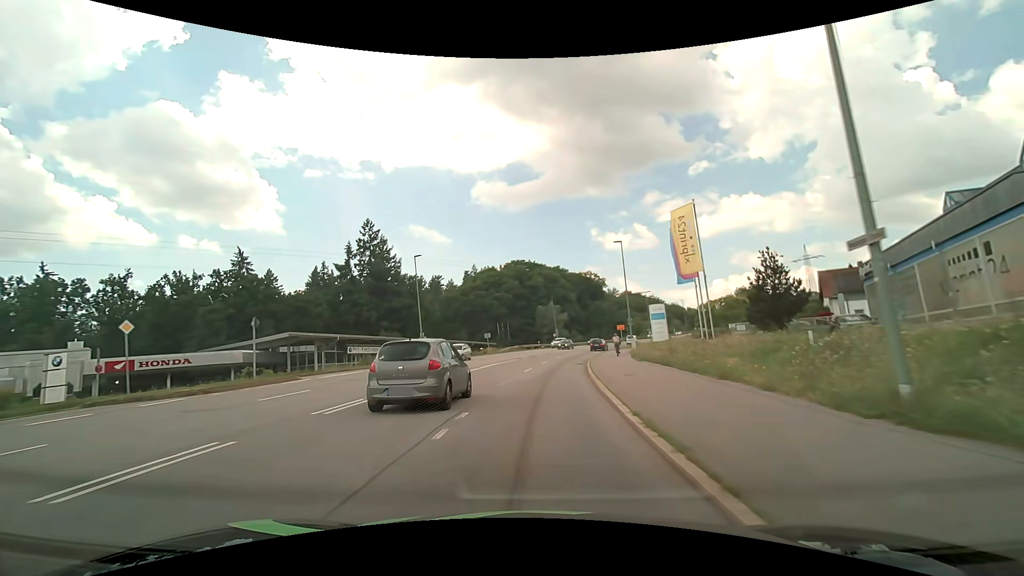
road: secondary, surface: asphalt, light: Day
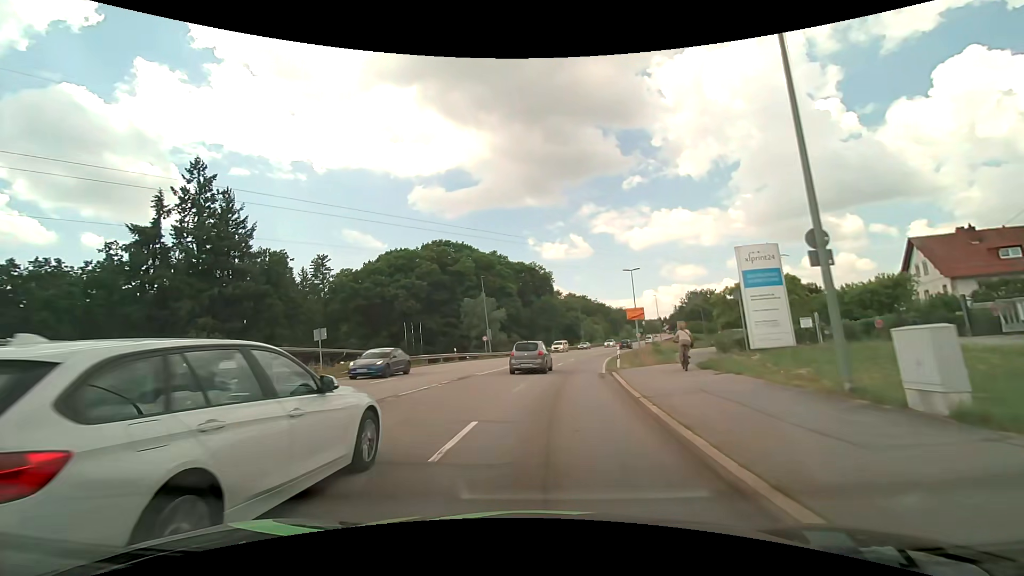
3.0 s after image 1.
(+2.2, +36.9) m; +7°
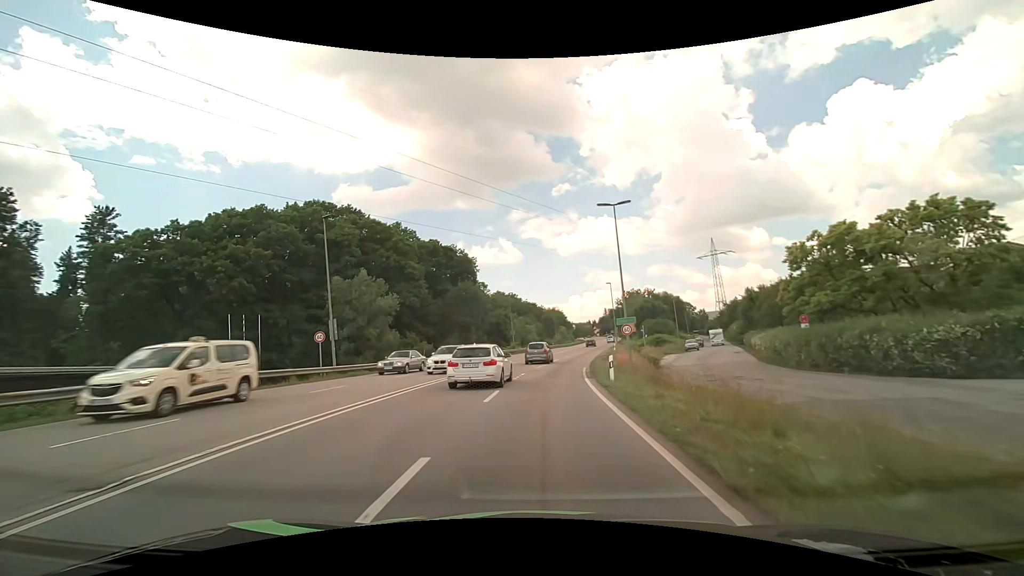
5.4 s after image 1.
(+2.3, +29.3) m; +8°
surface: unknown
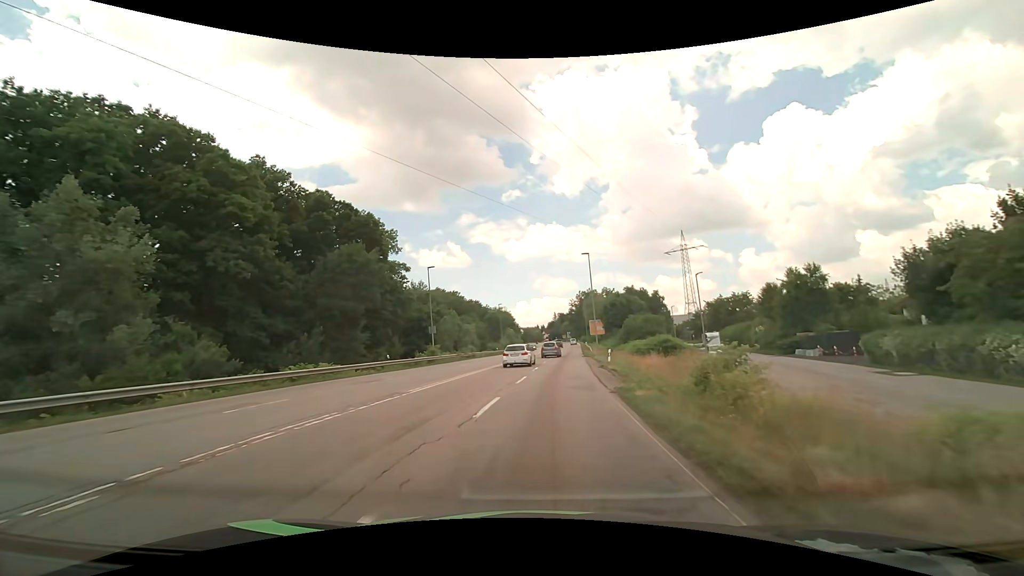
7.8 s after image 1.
(+1.4, +30.2) m; +6°
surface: asphalt
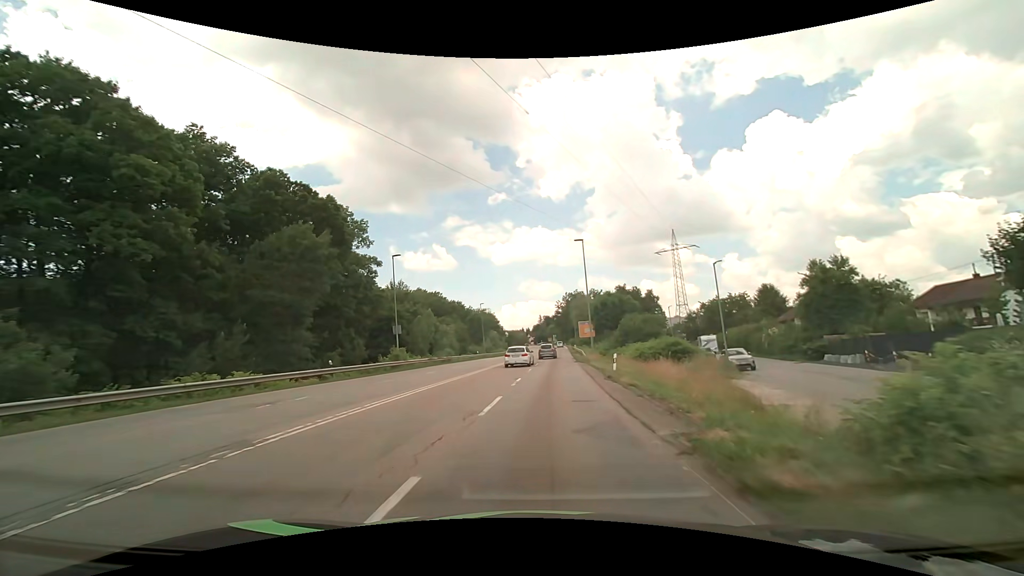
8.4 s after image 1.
(+0.1, +8.0) m; +2°
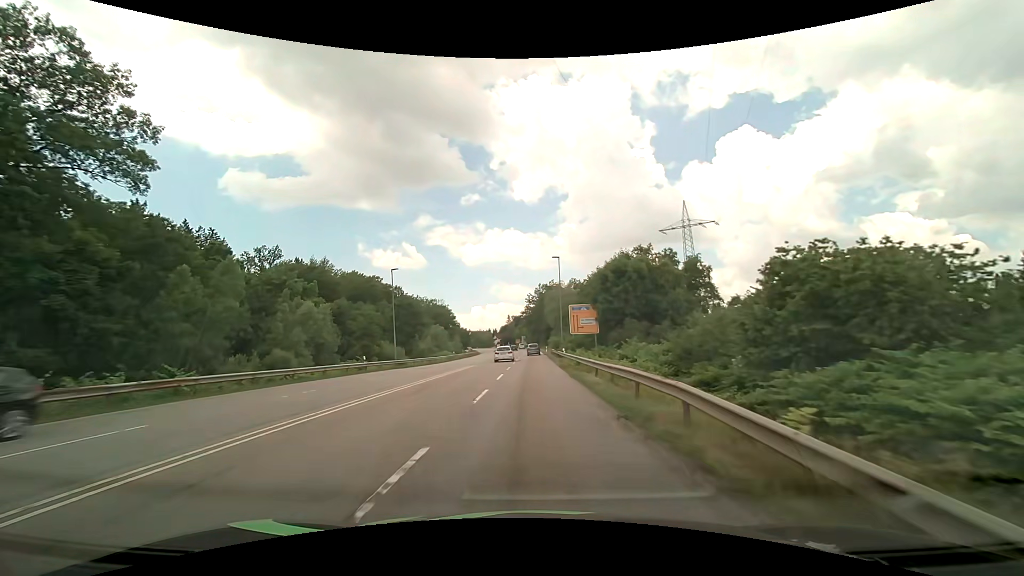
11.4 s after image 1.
(+1.7, +41.9) m; +4°
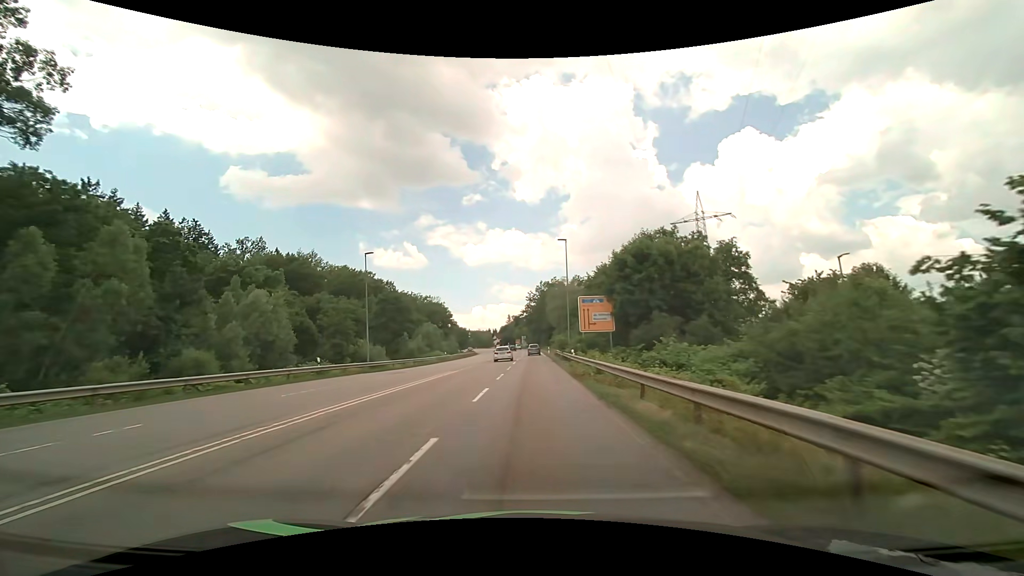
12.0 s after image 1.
(0.0, +8.7) m; -1°
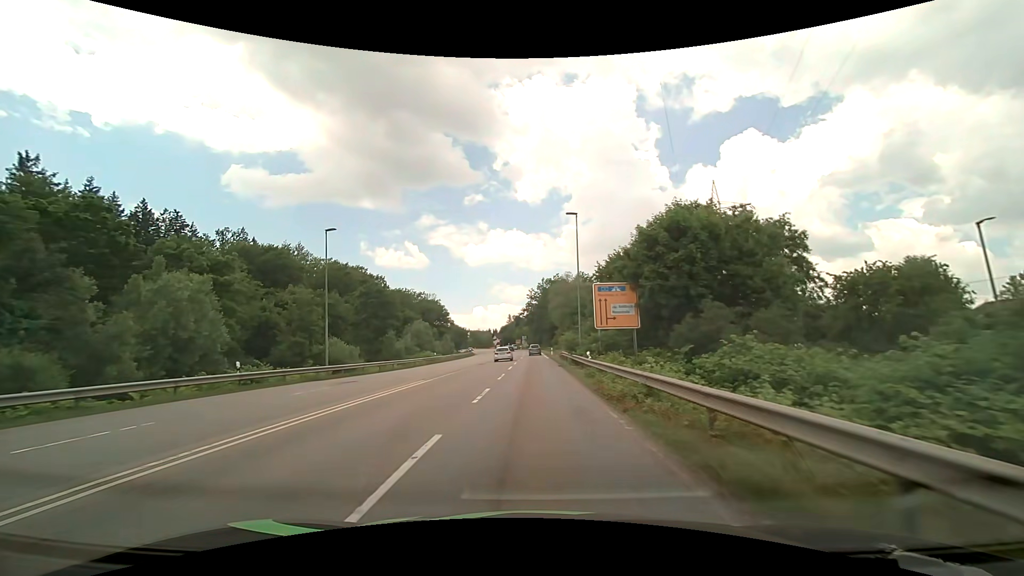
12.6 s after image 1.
(0.0, +8.6) m; 0°
(0, +10) (0, +20) (0, +30) (0, +40) (0, +50) (0, +60) (0, +70) (0, +80) (0, +90) (0, +100) m
